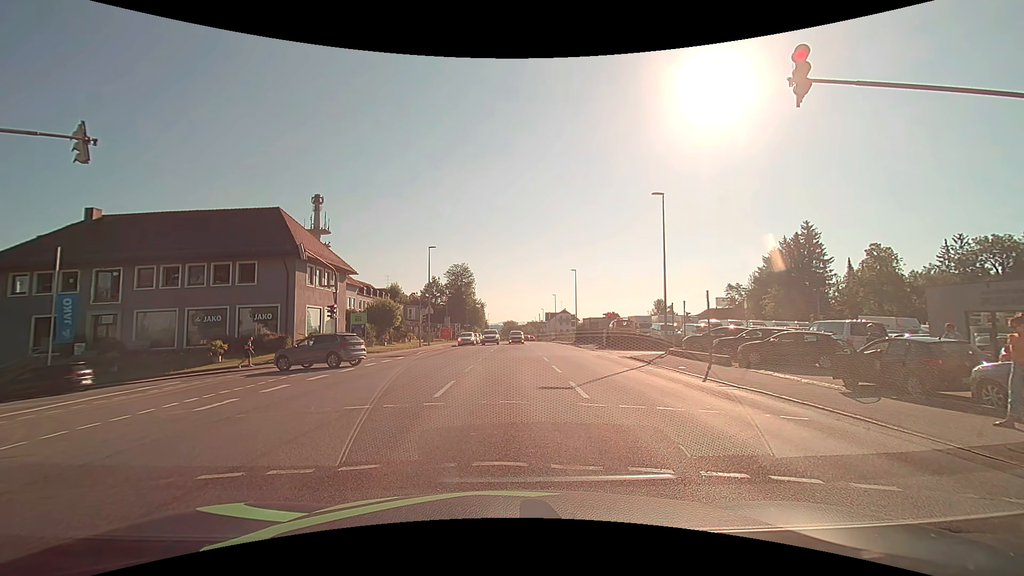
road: tertiary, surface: asphalt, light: Day
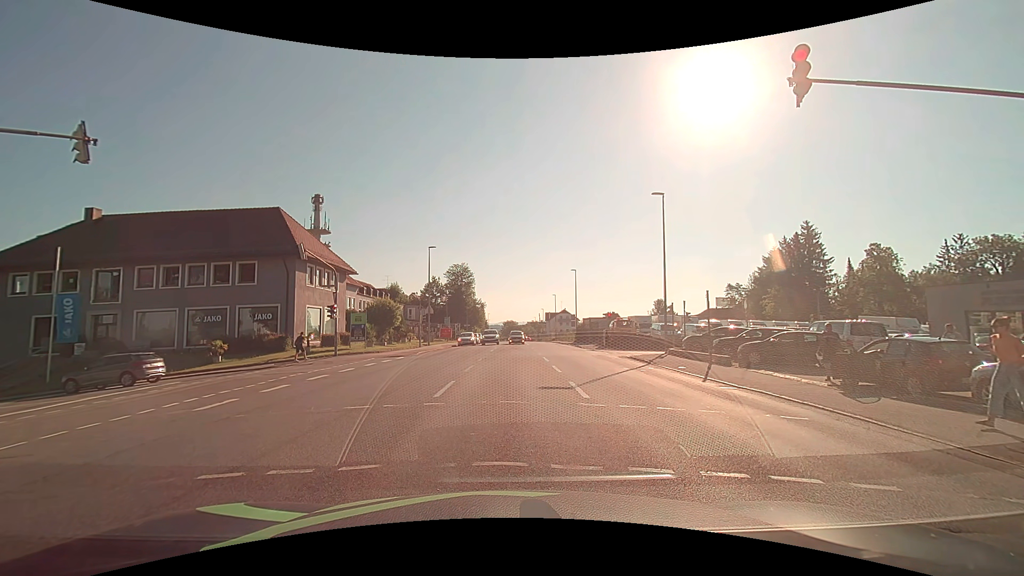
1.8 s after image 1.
(0.0, 0.0) m; 0°
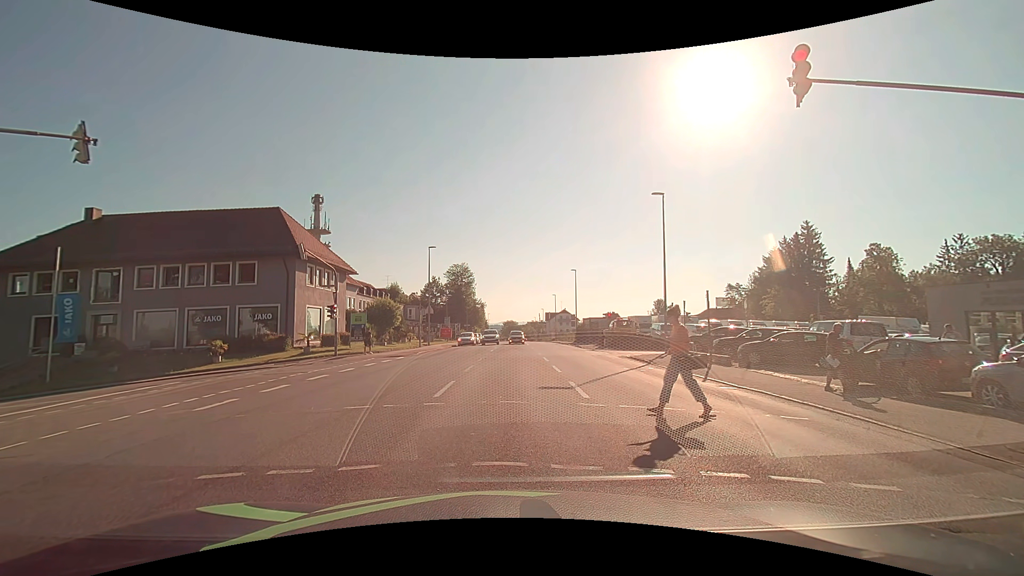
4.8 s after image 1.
(0.0, 0.0) m; 0°
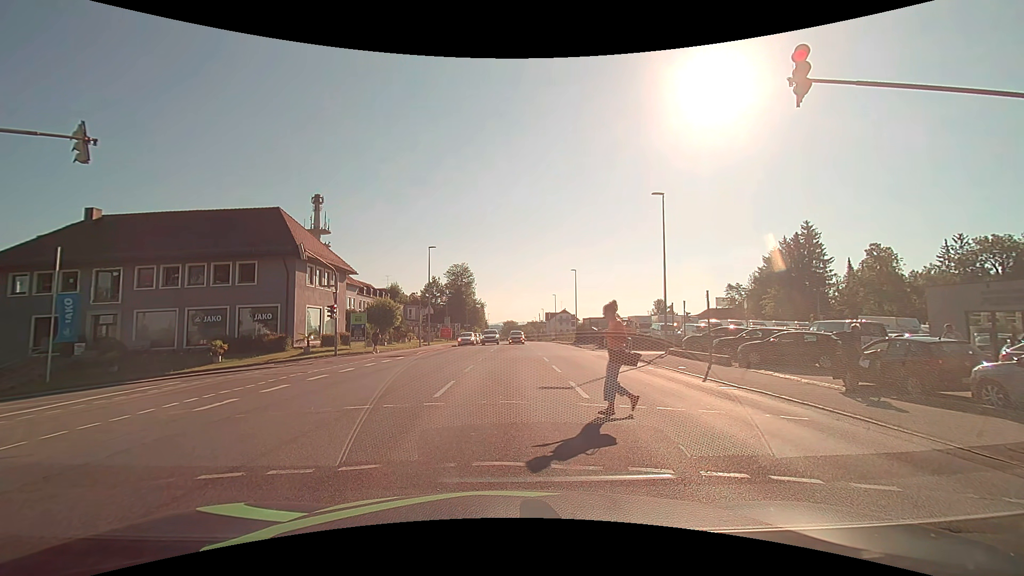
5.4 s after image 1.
(0.0, 0.0) m; 0°
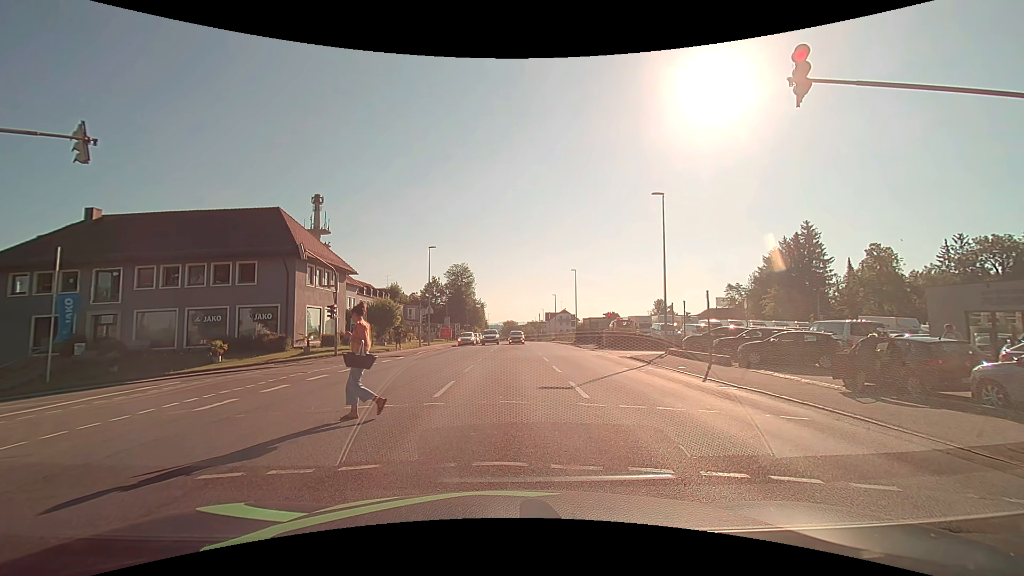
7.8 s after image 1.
(0.0, 0.0) m; 0°
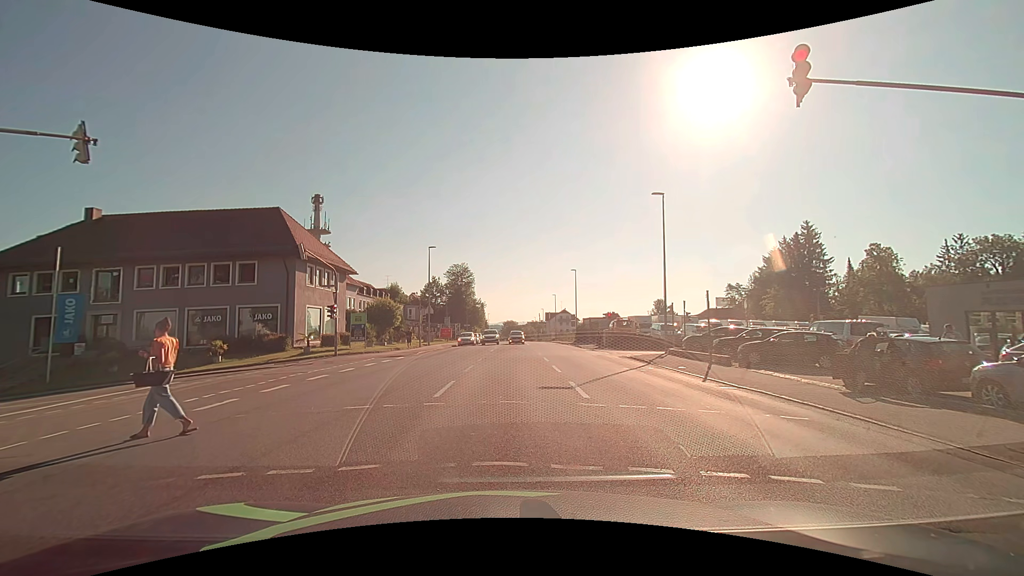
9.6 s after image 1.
(0.0, 0.0) m; 0°
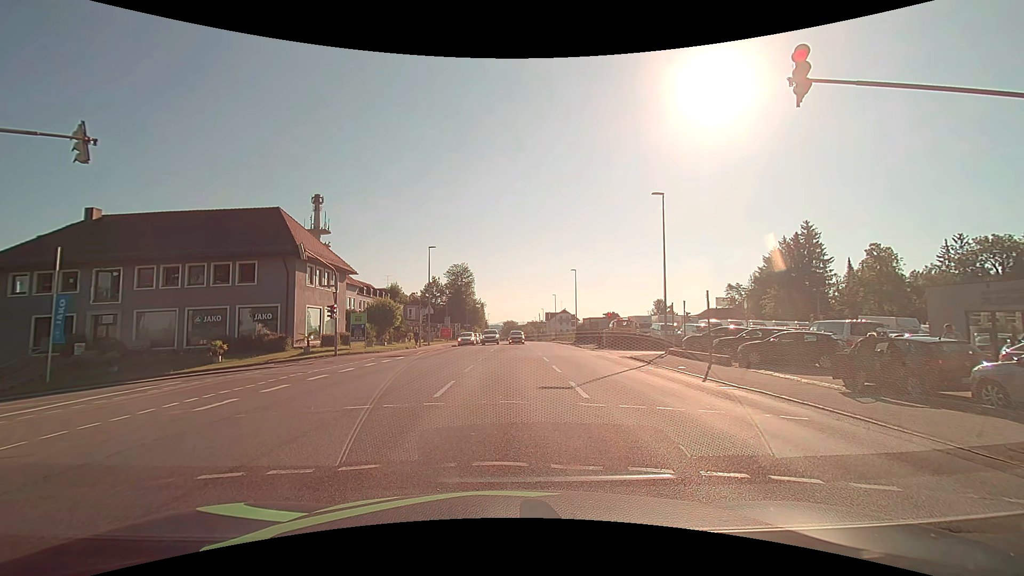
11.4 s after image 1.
(0.0, 0.0) m; 0°
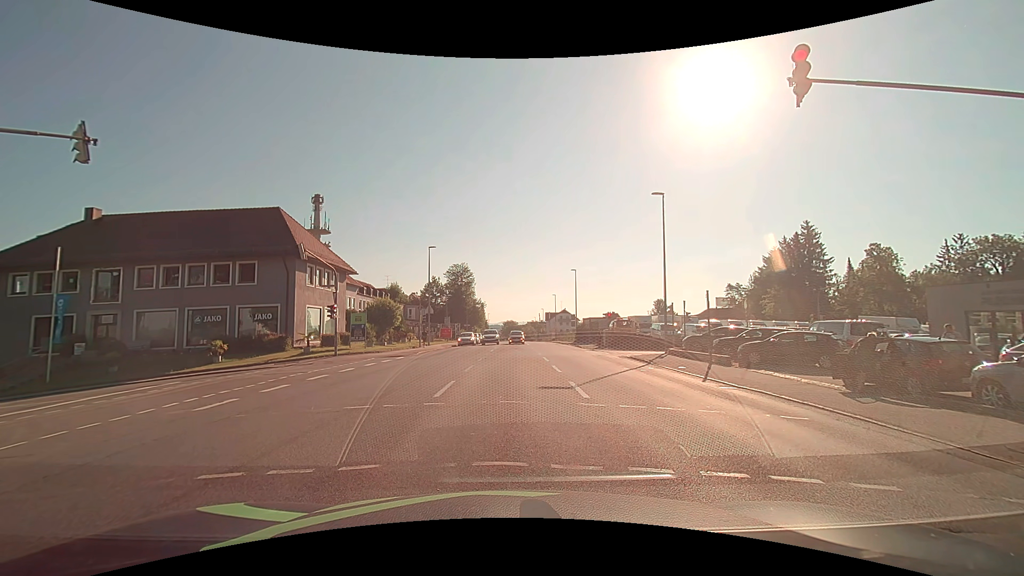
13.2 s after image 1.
(0.0, 0.0) m; 0°
(0, +10) (-1, +20) (-8, +26) (-18, +27) (-28, +27) (-38, +26) (-48, +25) (-57, +23) (-67, +19) (-73, +12) m
